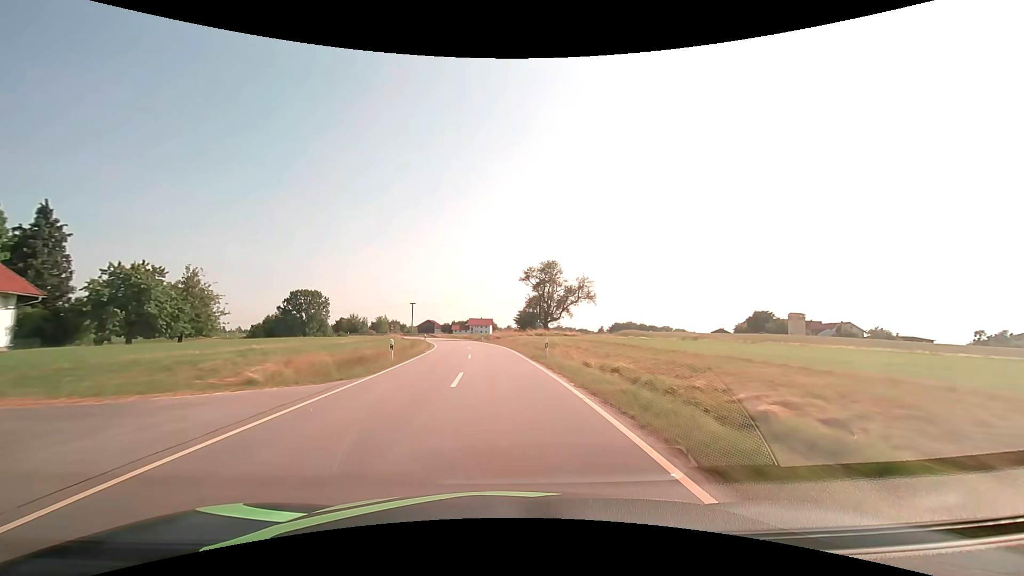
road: tertiary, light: Day
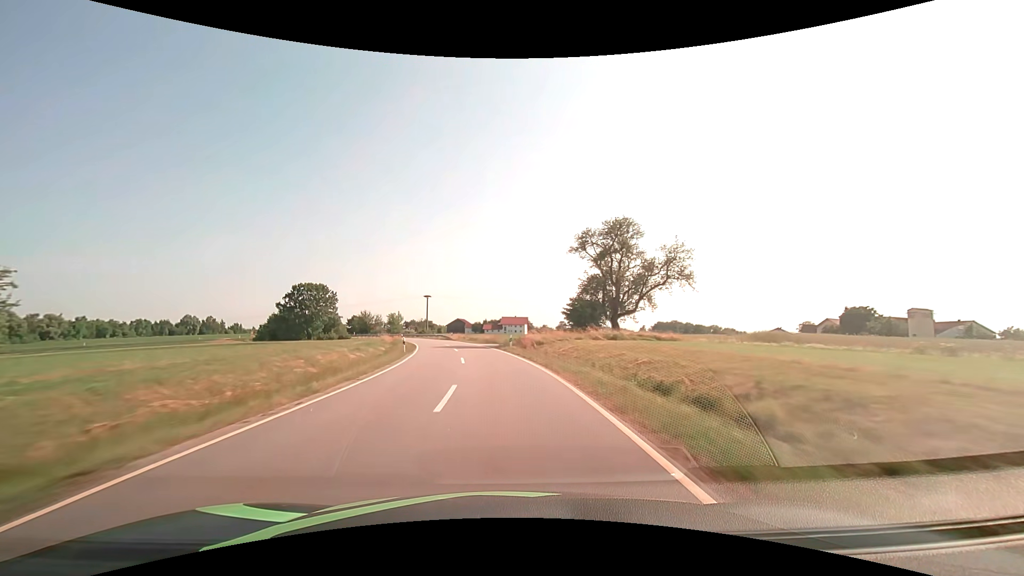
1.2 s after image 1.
(-0.9, +27.9) m; -4°
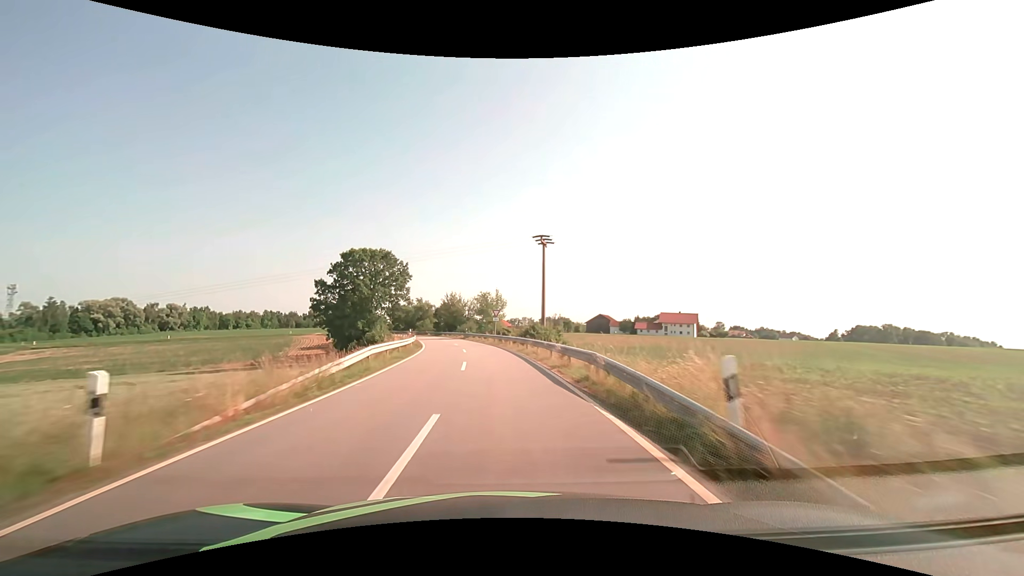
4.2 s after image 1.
(-8.4, +64.5) m; -16°
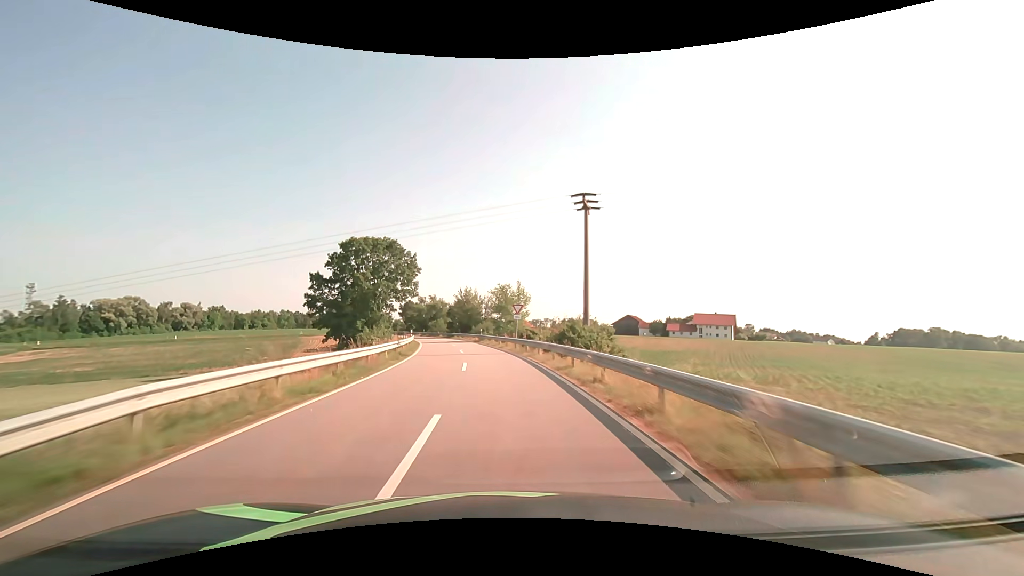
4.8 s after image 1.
(-0.2, +12.3) m; -2°
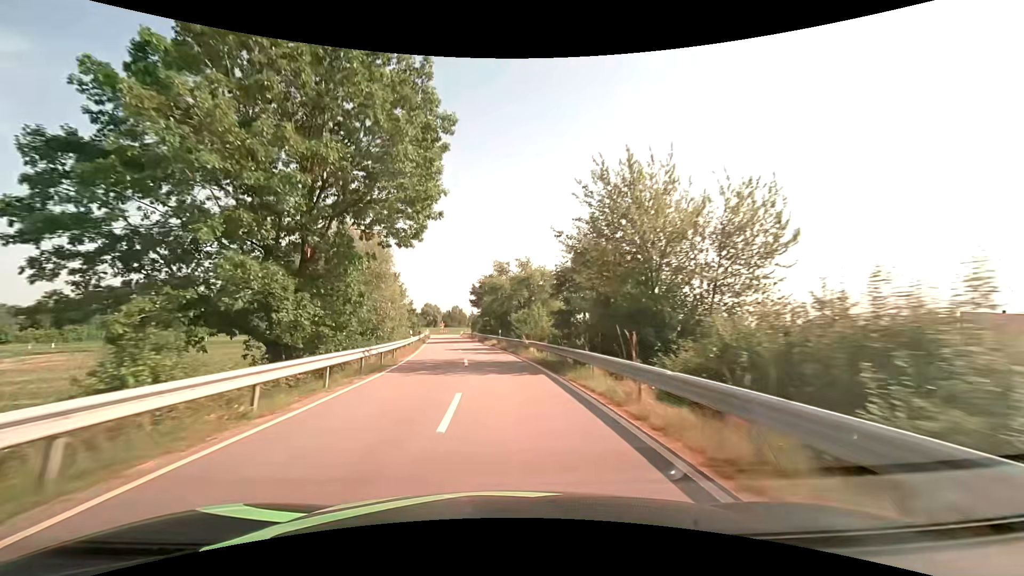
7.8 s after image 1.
(-6.4, +57.6) m; -12°
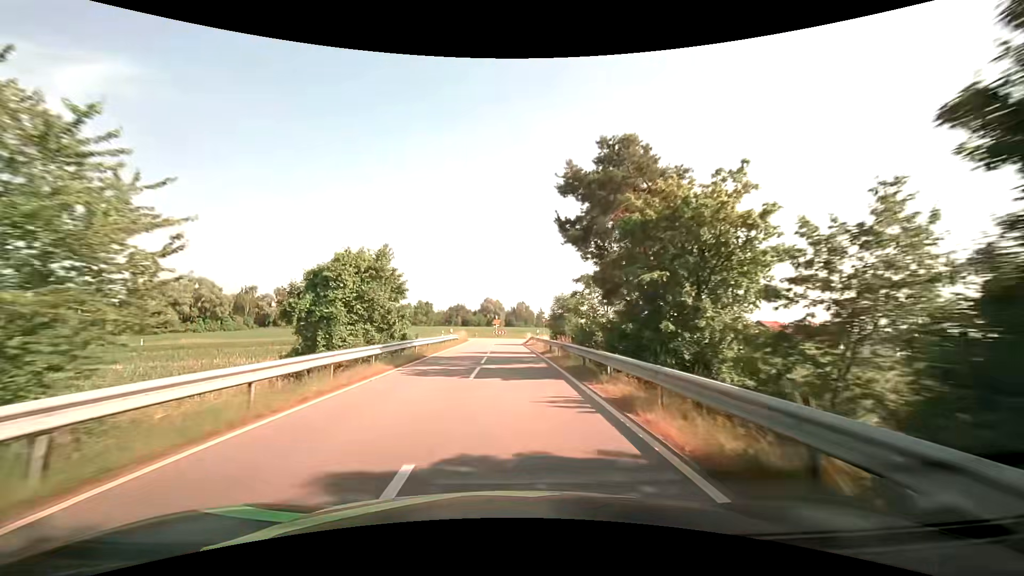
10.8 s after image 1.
(-4.7, +52.3) m; -8°
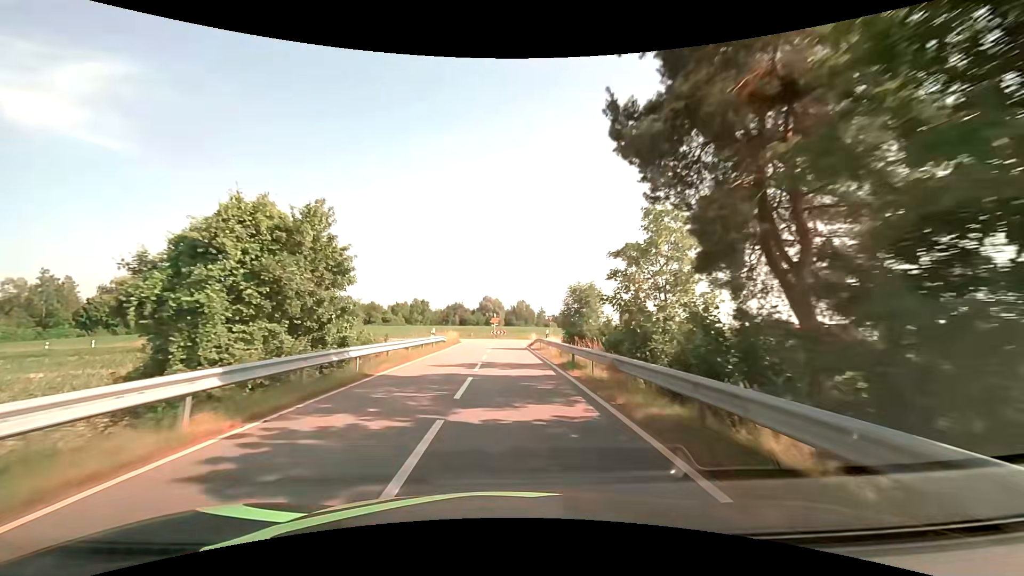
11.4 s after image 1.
(0.0, +9.6) m; -1°
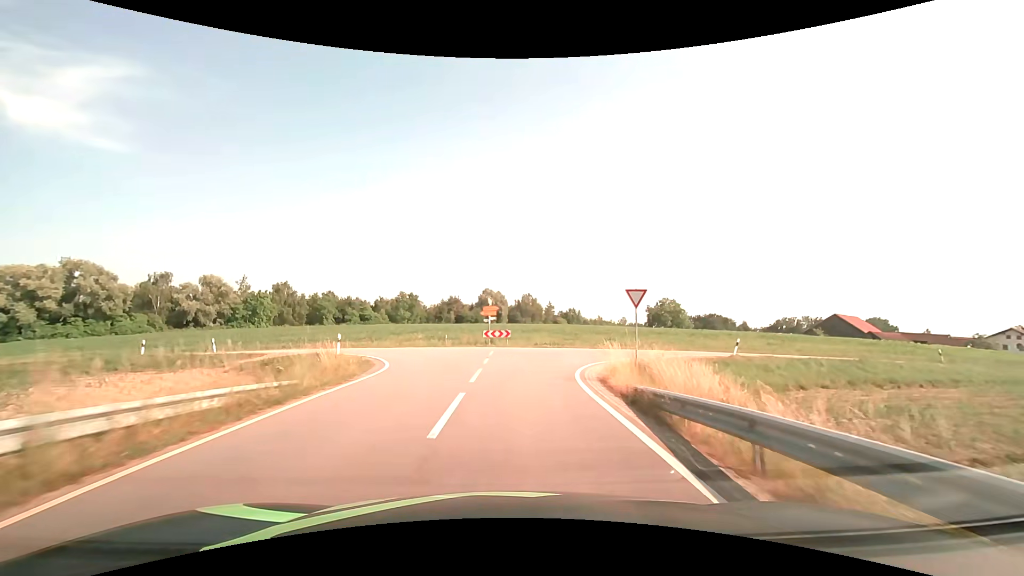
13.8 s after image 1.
(+0.2, +32.9) m; 0°
(0, +10) (+2, +20) (+7, +28) (+16, +32) (+26, +34) (+36, +35) (+46, +36) (+55, +39) (+65, +42) (+74, +46) m
